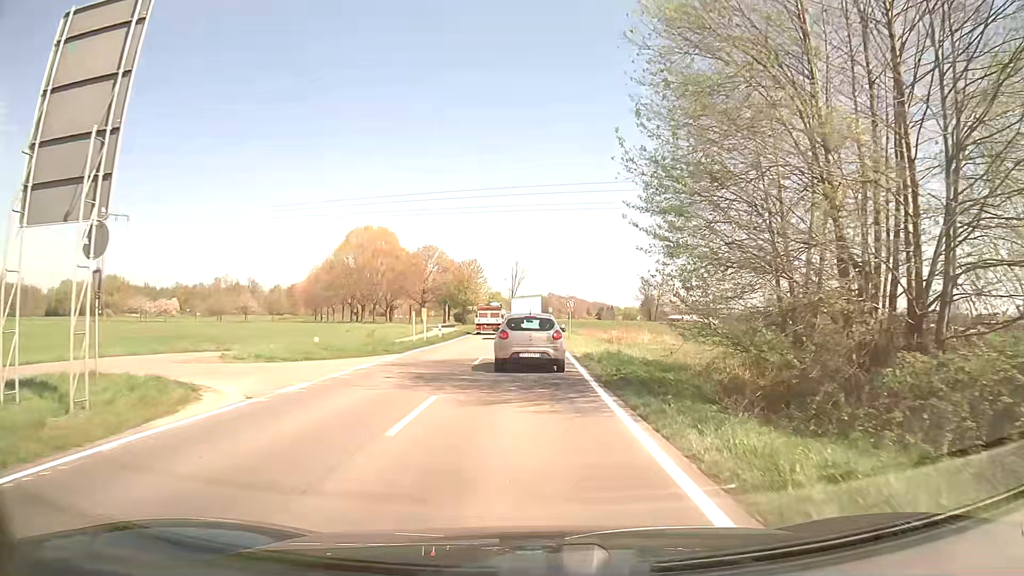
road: secondary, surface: asphalt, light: Day
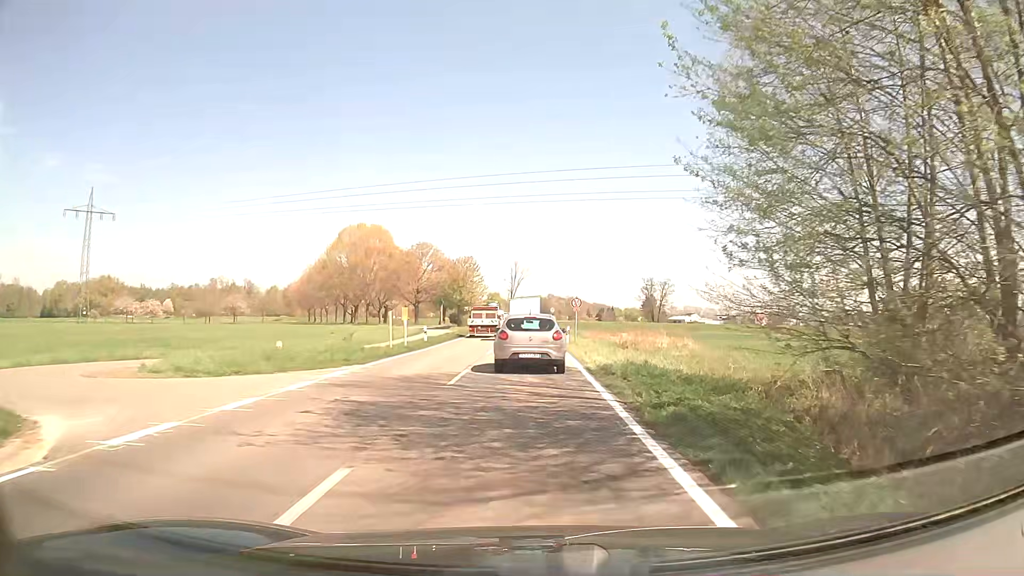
(0.0, +5.9) m; 0°
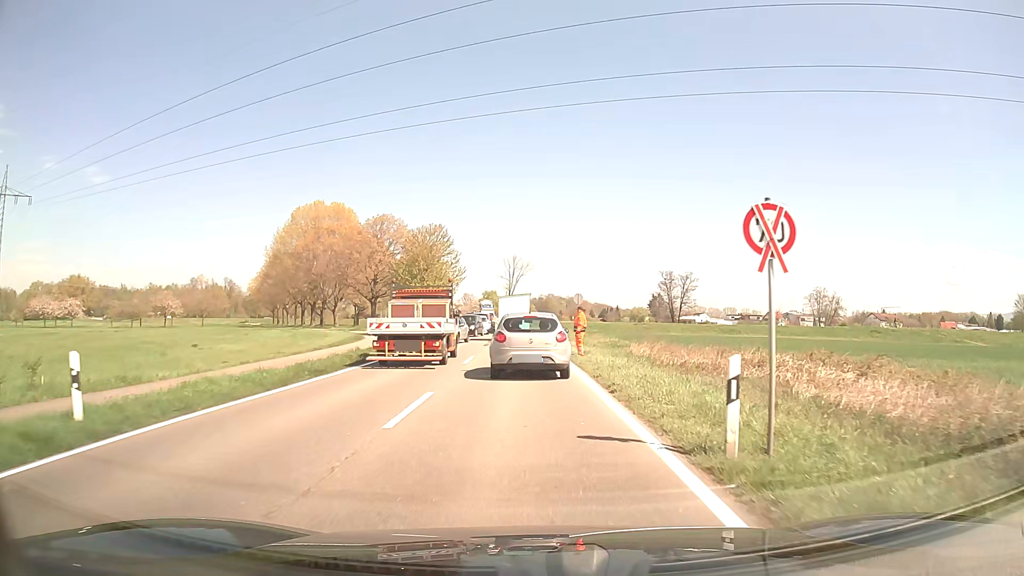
(0.0, +29.5) m; 0°
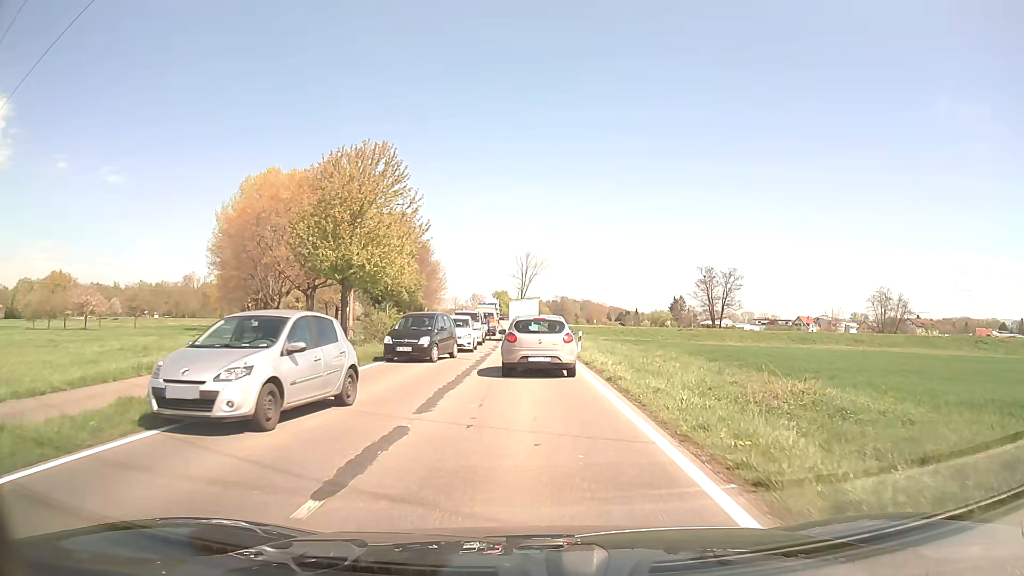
(-0.4, +27.6) m; -1°
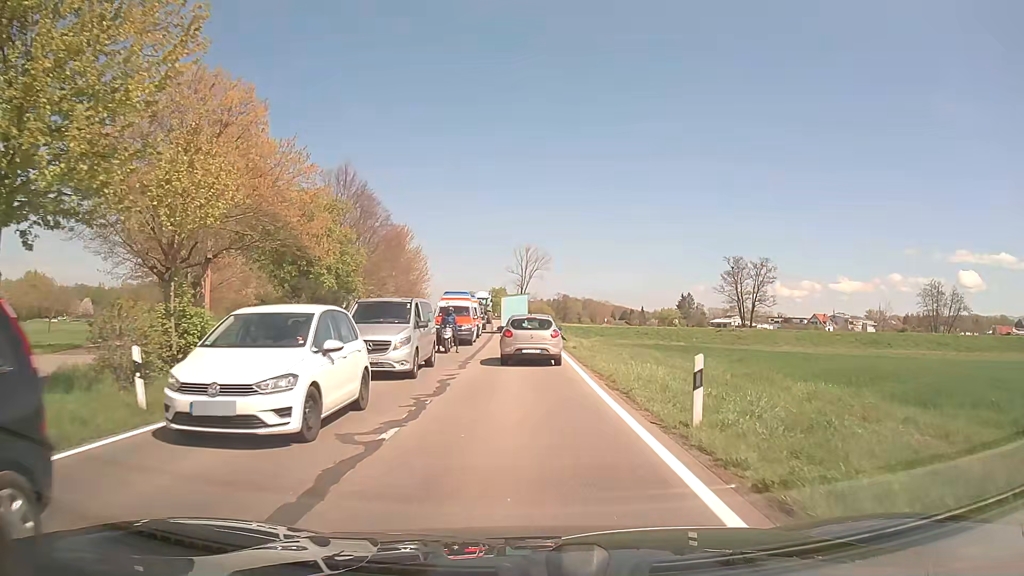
(+0.1, +21.4) m; 0°
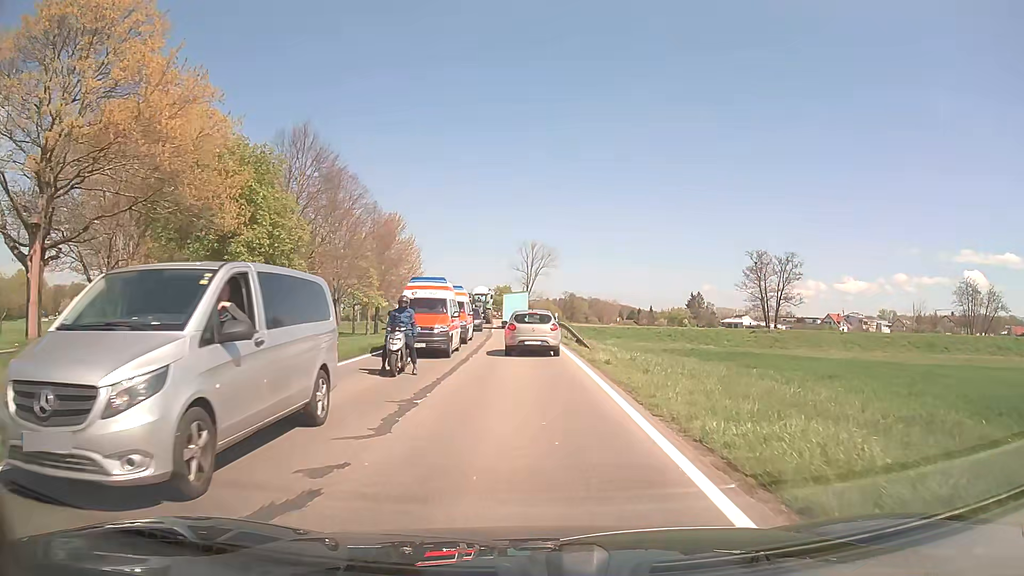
(0.0, +10.7) m; -1°
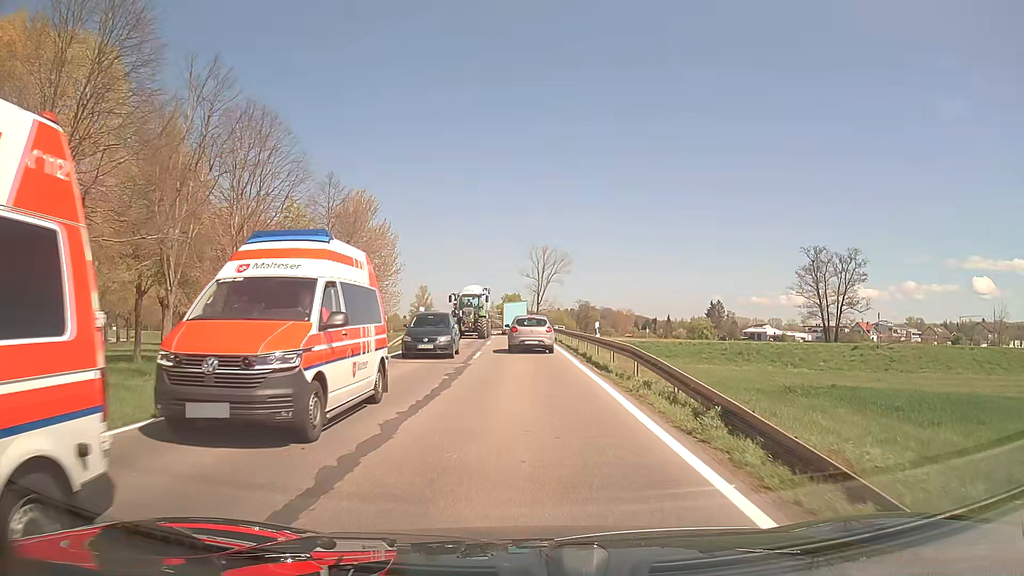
(0.0, +21.7) m; 0°
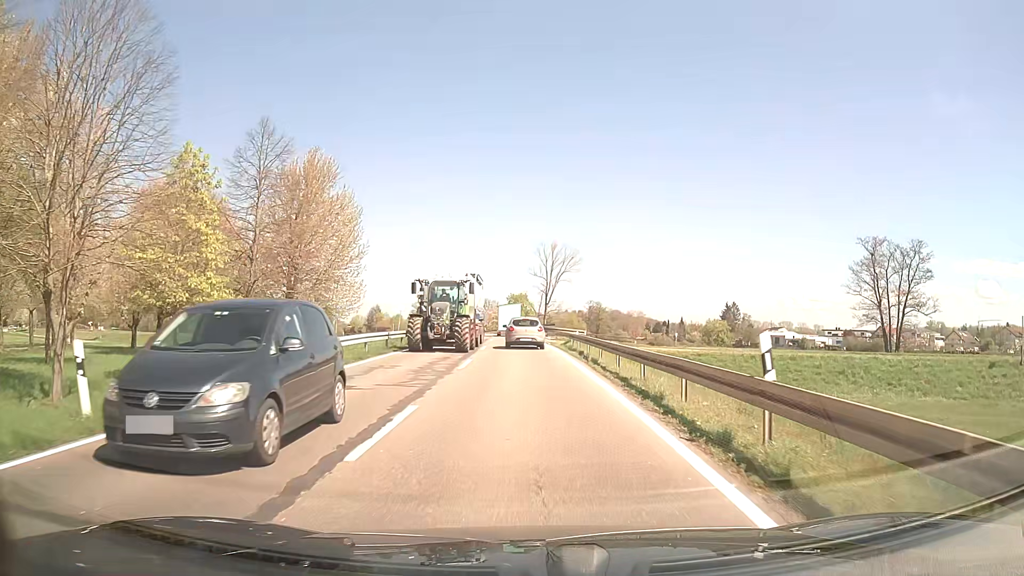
(-0.1, +16.9) m; -1°
(0, +10) (0, +20) (0, +30) (-1, +40) (-1, +50) (-2, +60) (-2, +70) (-3, +80) (-4, +90) (-5, +100) m
